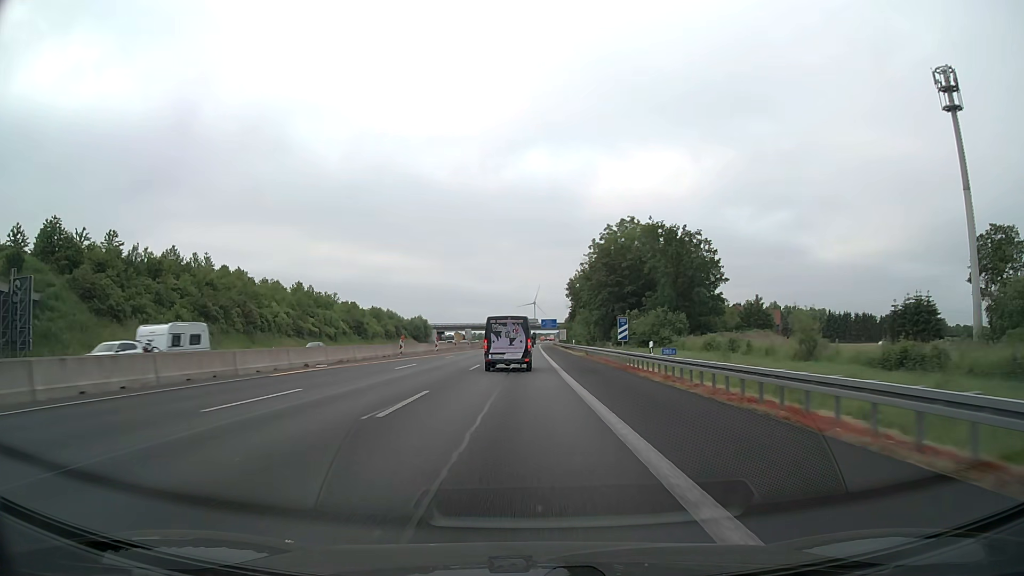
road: motorway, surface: asphalt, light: Day
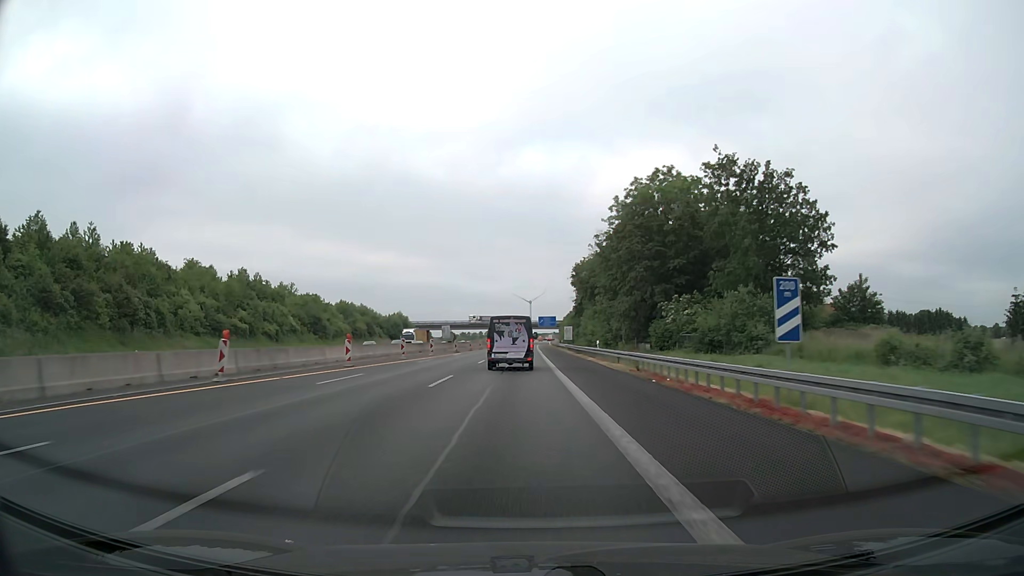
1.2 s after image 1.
(+0.1, +29.7) m; 0°
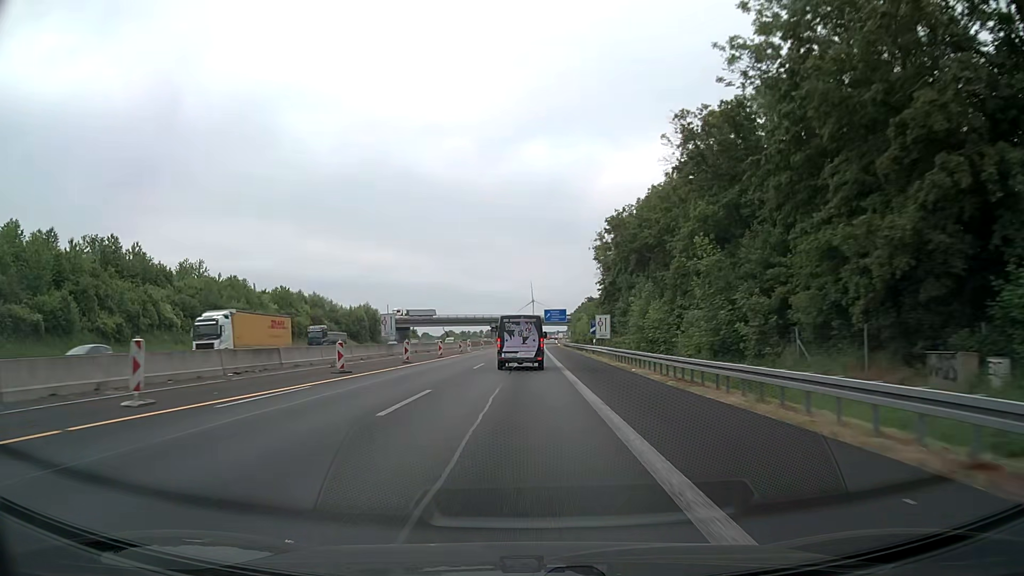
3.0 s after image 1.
(-0.1, +44.2) m; 0°
(0, +10) (0, +20) (0, +30) (0, +40) (0, +50) (0, +60) (0, +70) (0, +80) (0, +90) (0, +100) m
